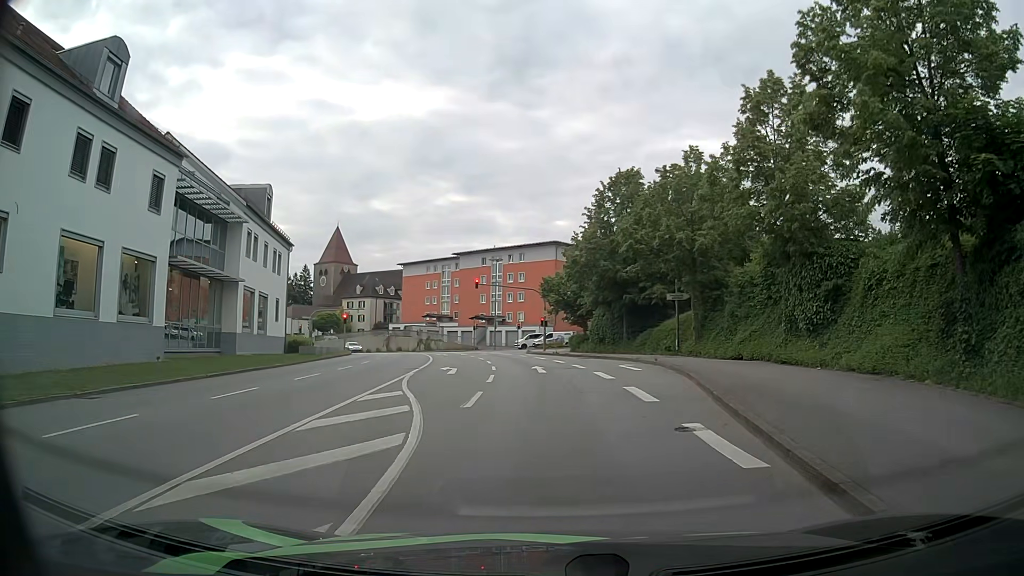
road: tertiary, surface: asphalt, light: Day
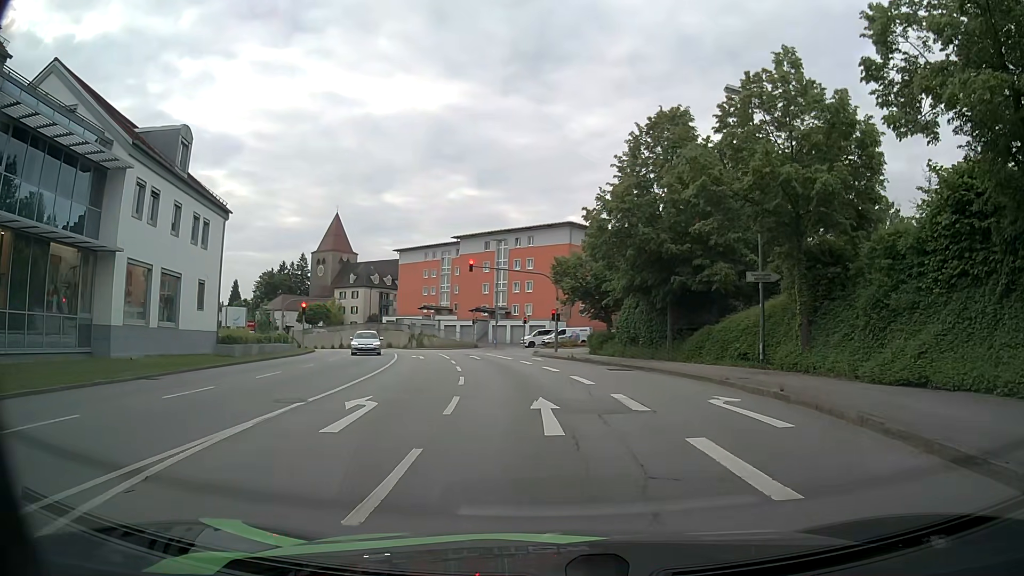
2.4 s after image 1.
(0.0, +12.8) m; +1°
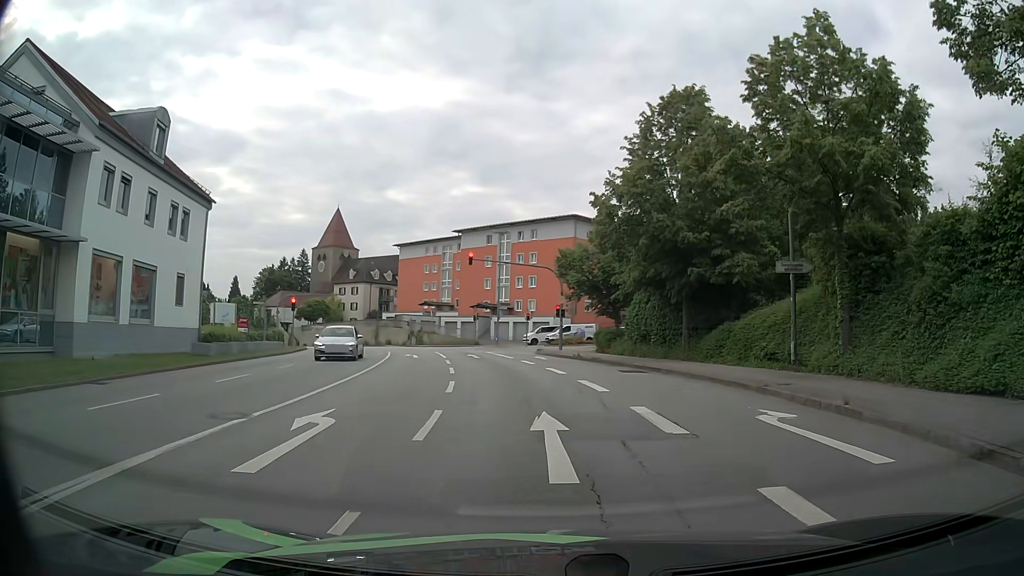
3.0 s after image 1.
(0.0, +2.7) m; -1°
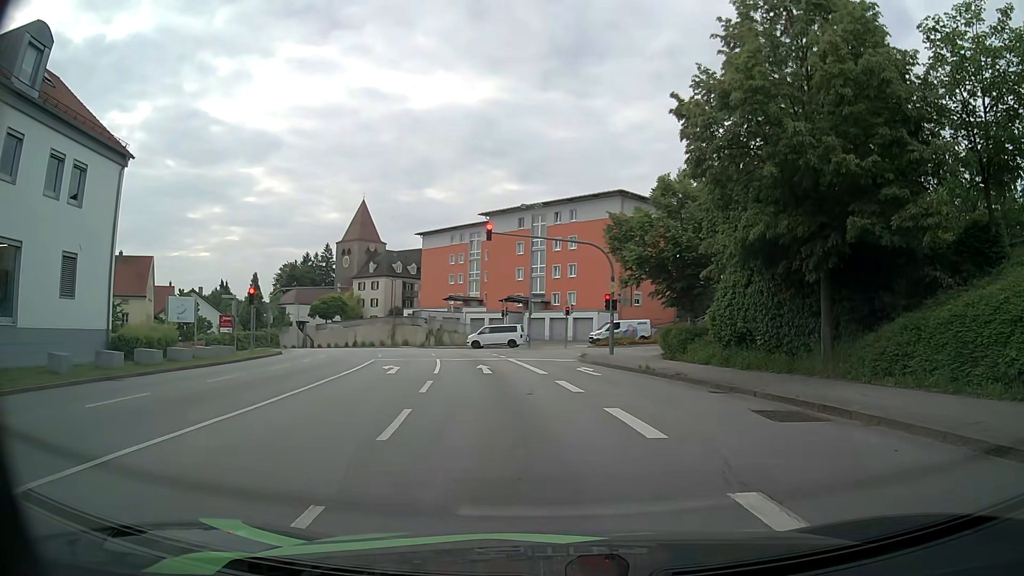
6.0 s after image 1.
(-0.3, +11.9) m; -4°
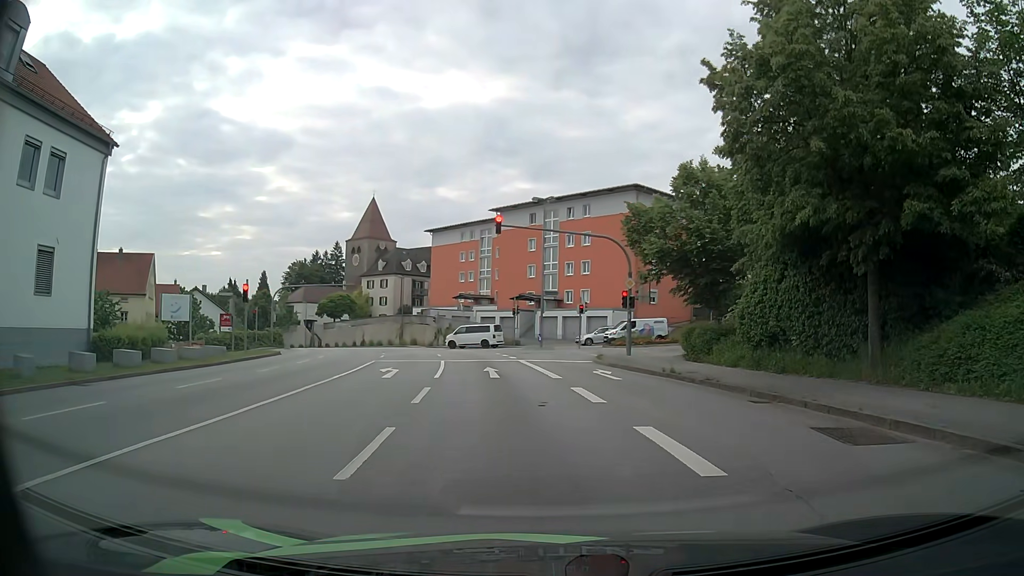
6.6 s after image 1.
(0.0, +2.1) m; 0°
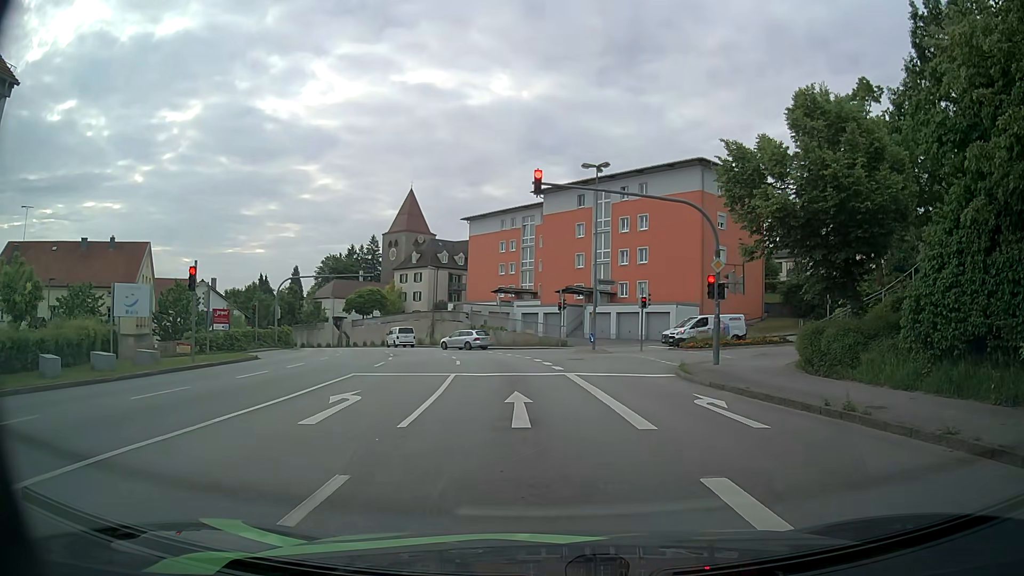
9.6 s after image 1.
(-0.5, +9.0) m; -6°
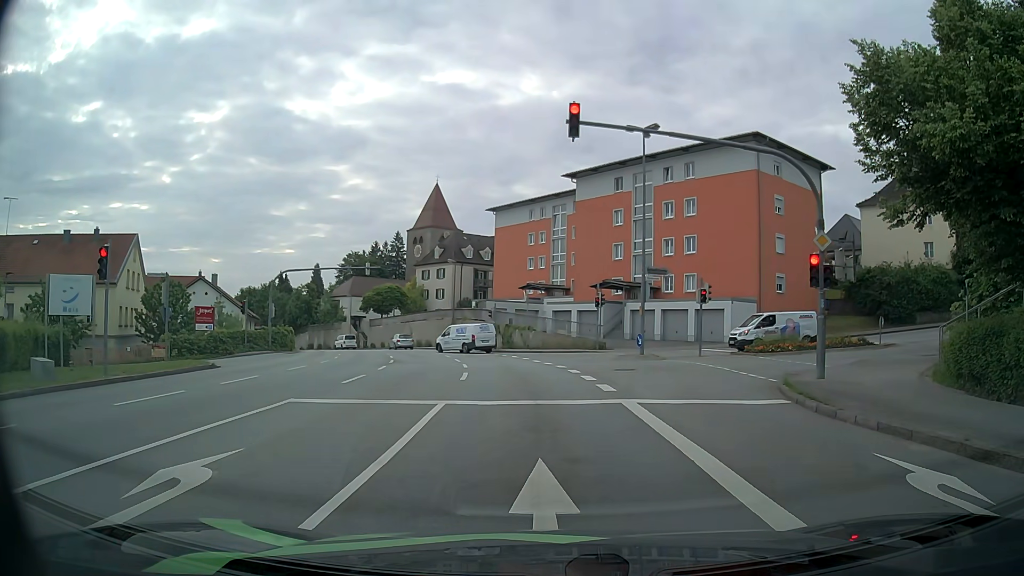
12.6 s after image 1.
(0.0, +7.0) m; -3°
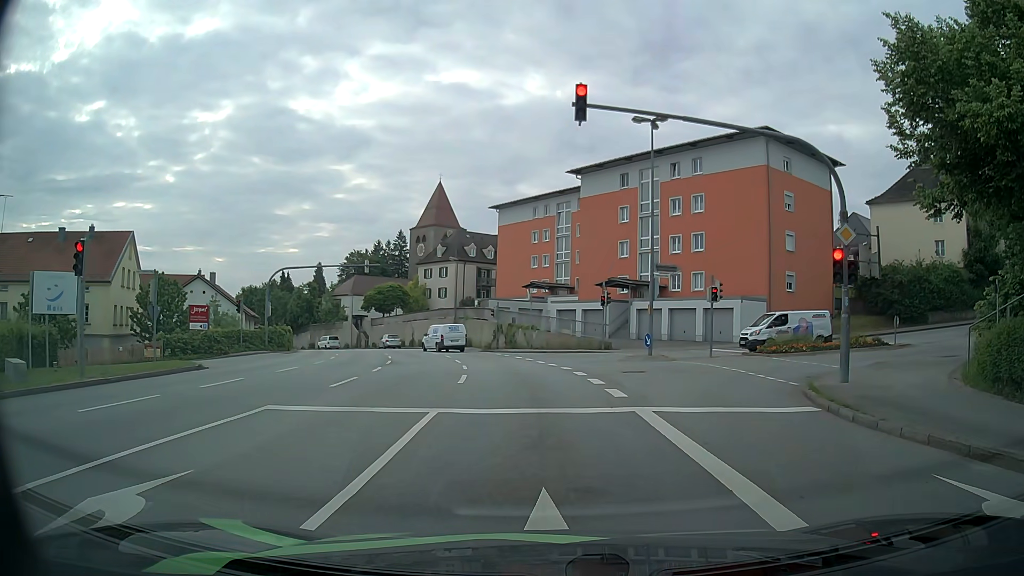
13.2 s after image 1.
(0.0, +1.3) m; +1°
